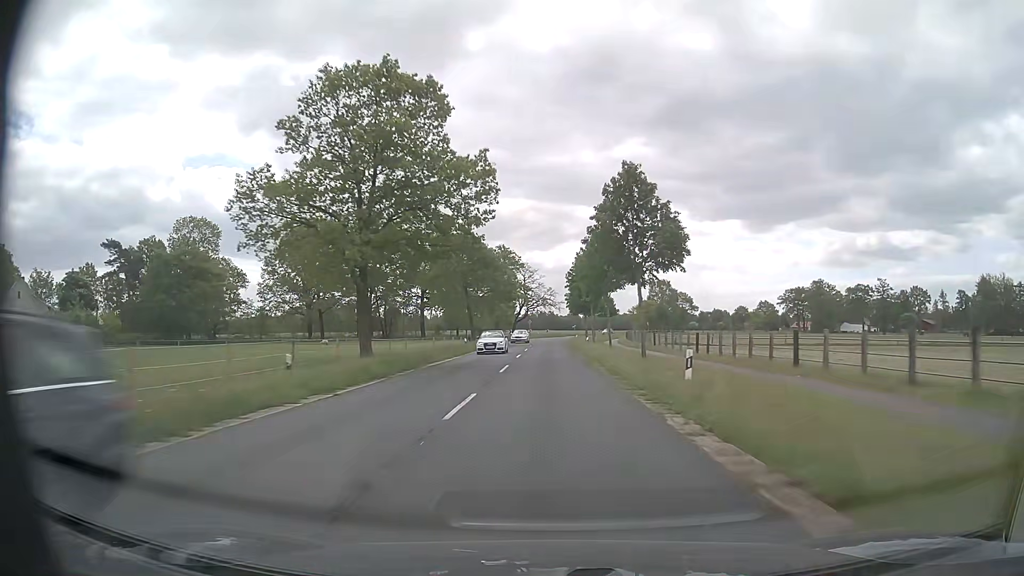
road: secondary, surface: asphalt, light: Day
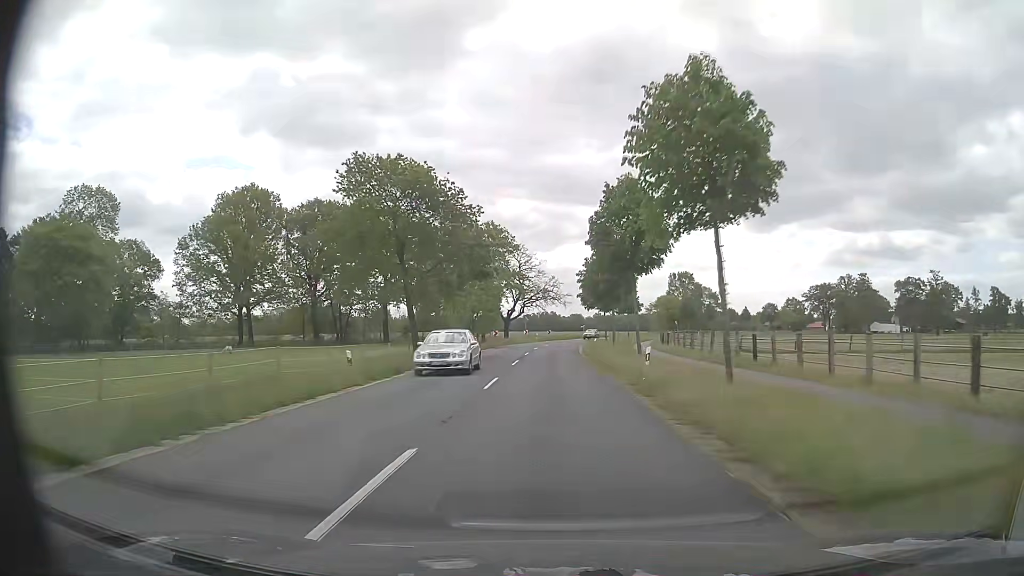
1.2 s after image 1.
(-0.1, +30.3) m; 0°
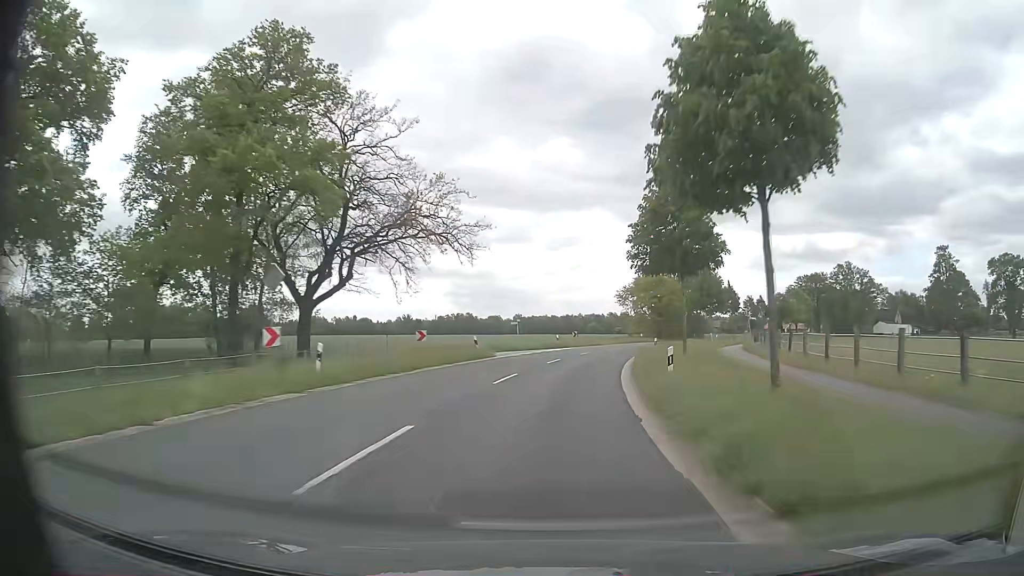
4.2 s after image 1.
(+2.2, +69.7) m; +7°
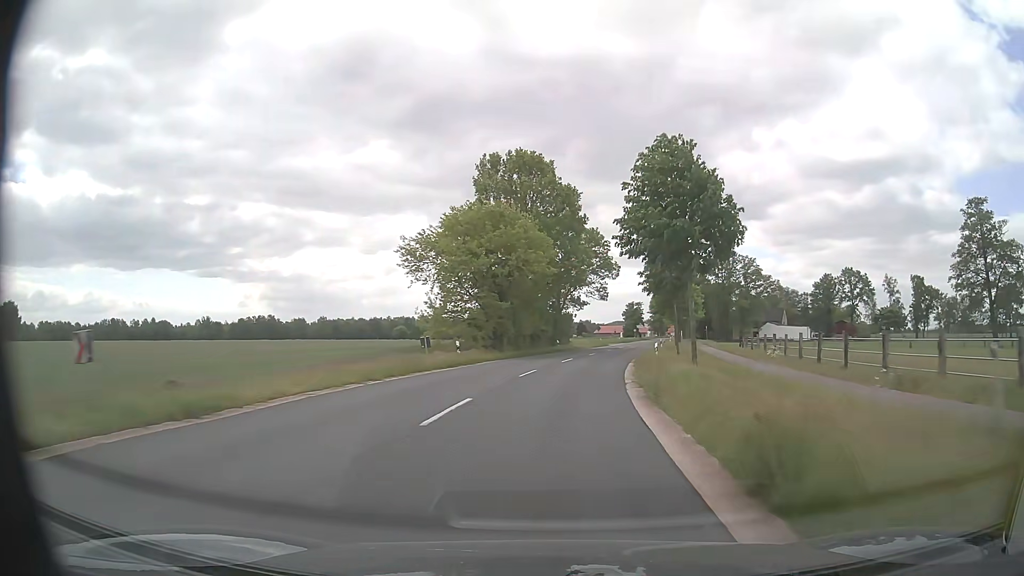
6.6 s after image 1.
(+7.3, +54.7) m; +16°
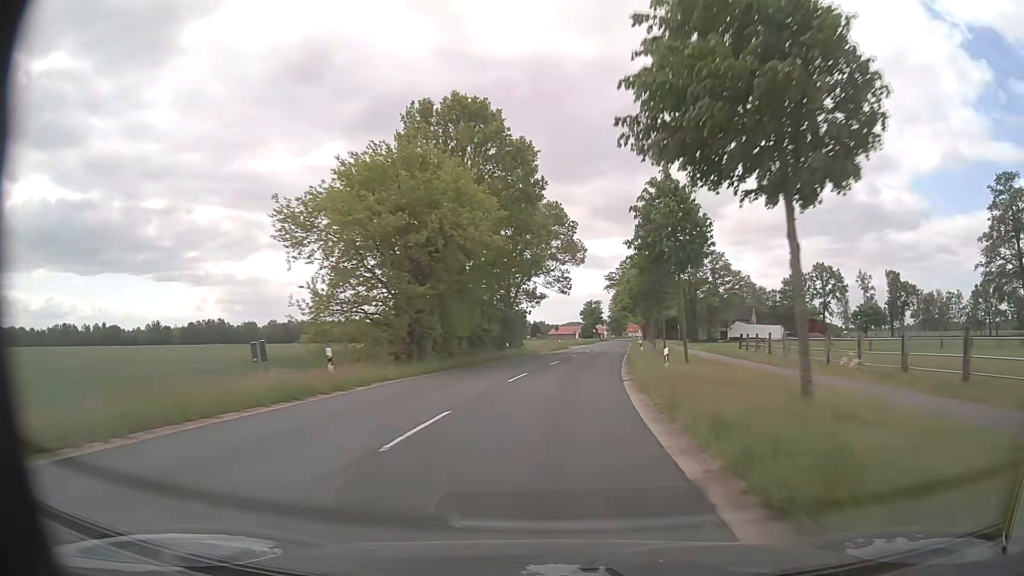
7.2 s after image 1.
(+0.5, +13.8) m; +4°
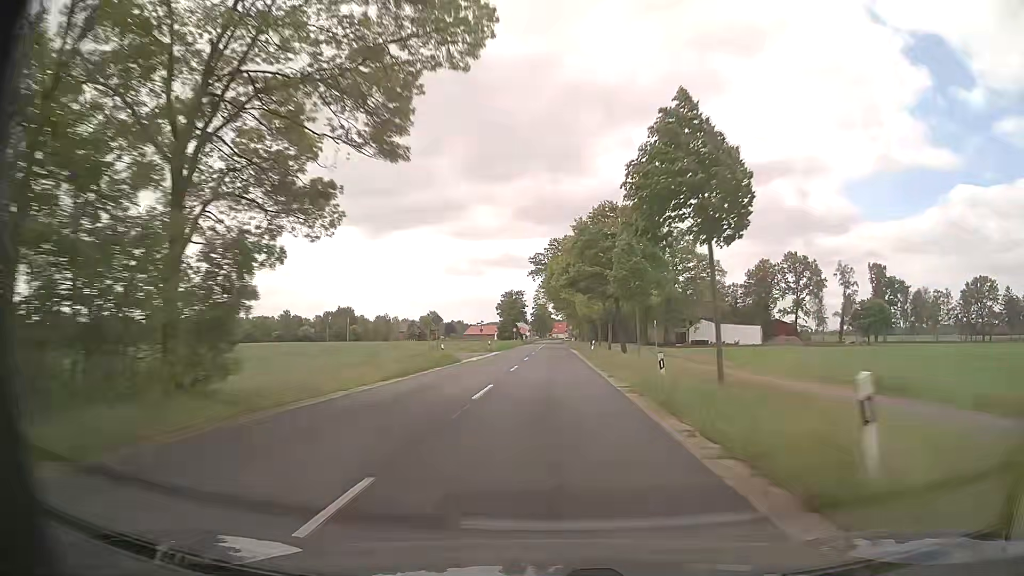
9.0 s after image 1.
(+3.0, +41.5) m; +7°
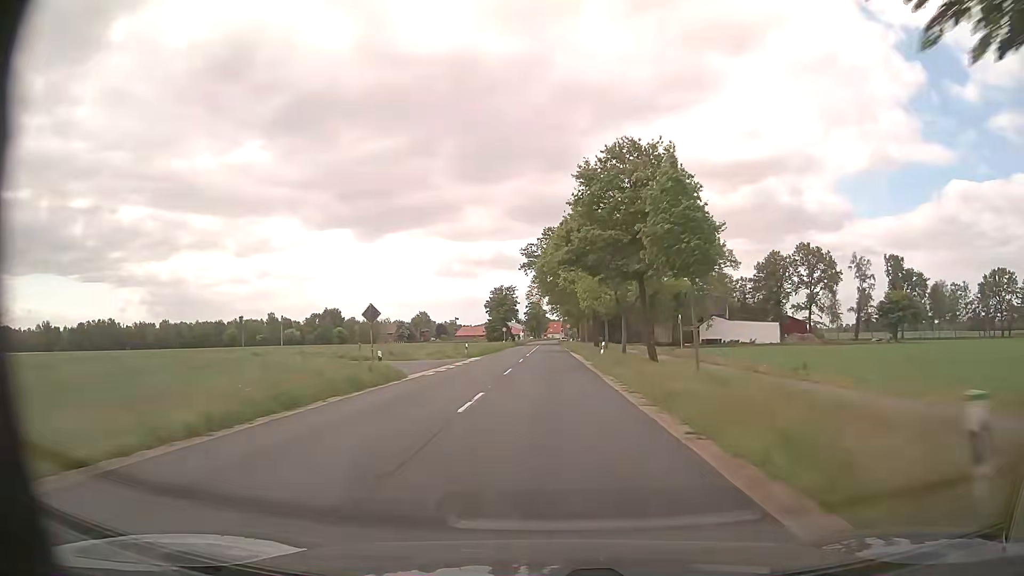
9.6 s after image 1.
(0.0, +14.0) m; 0°
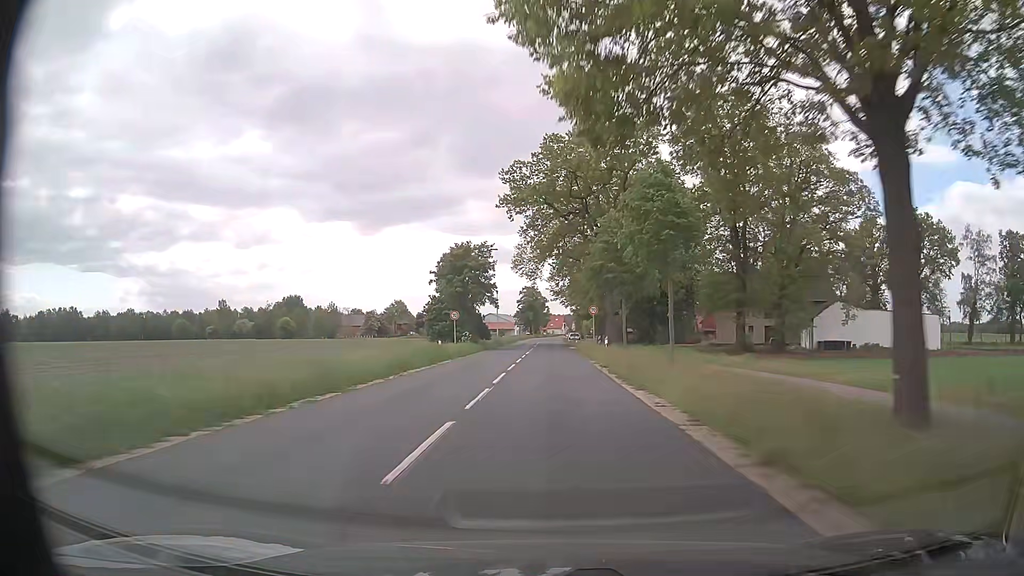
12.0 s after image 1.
(+0.1, +54.1) m; 0°
(0, +10) (0, +20) (0, +30) (0, +40) (0, +50) (0, +60) (0, +70) (0, +80) (0, +90) (0, +100) m
